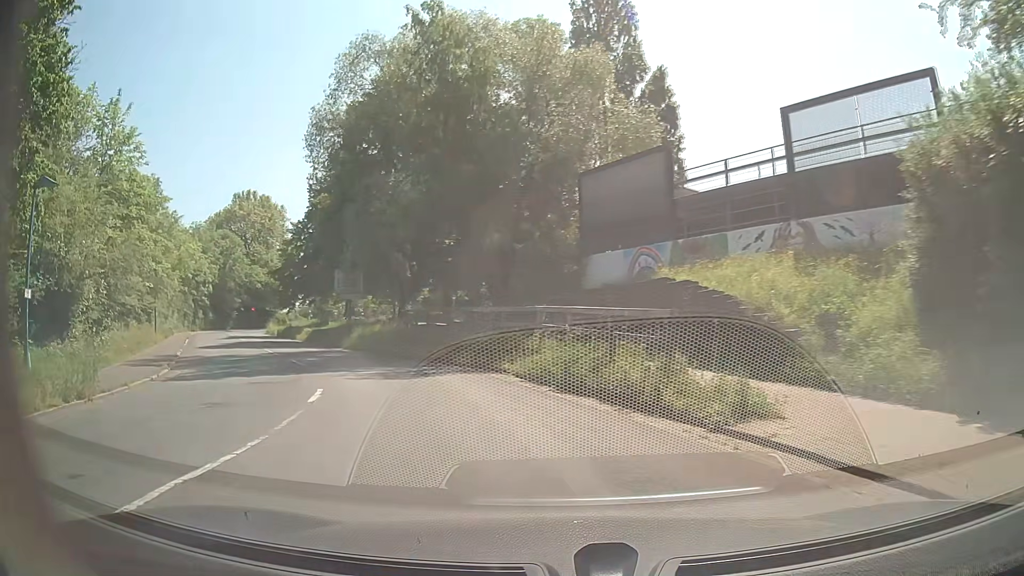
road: secondary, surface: asphalt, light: Day
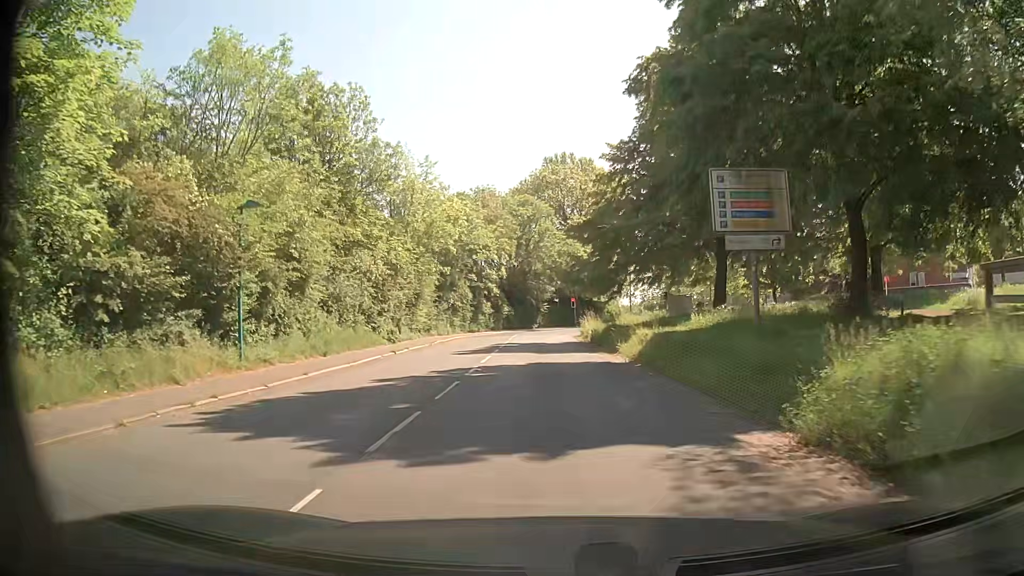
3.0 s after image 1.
(-9.3, +26.8) m; -30°
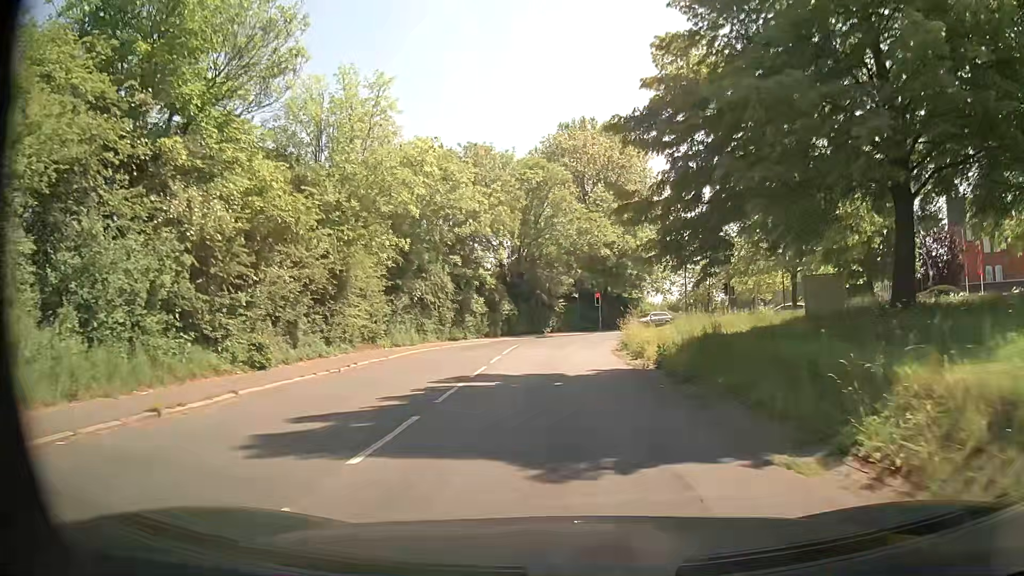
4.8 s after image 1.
(-0.5, +18.8) m; -1°
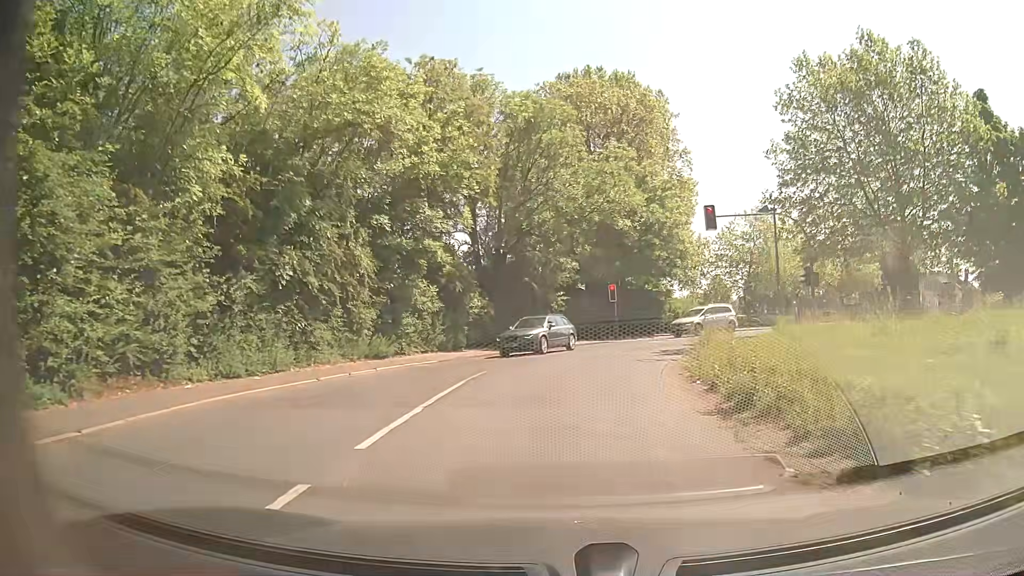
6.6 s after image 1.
(-0.2, +17.3) m; -1°
